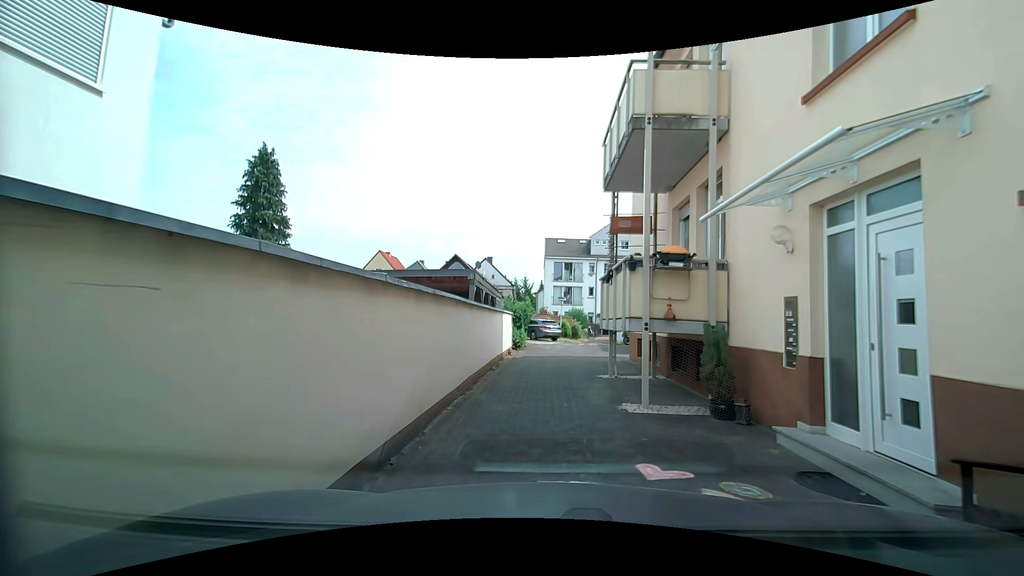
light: Day
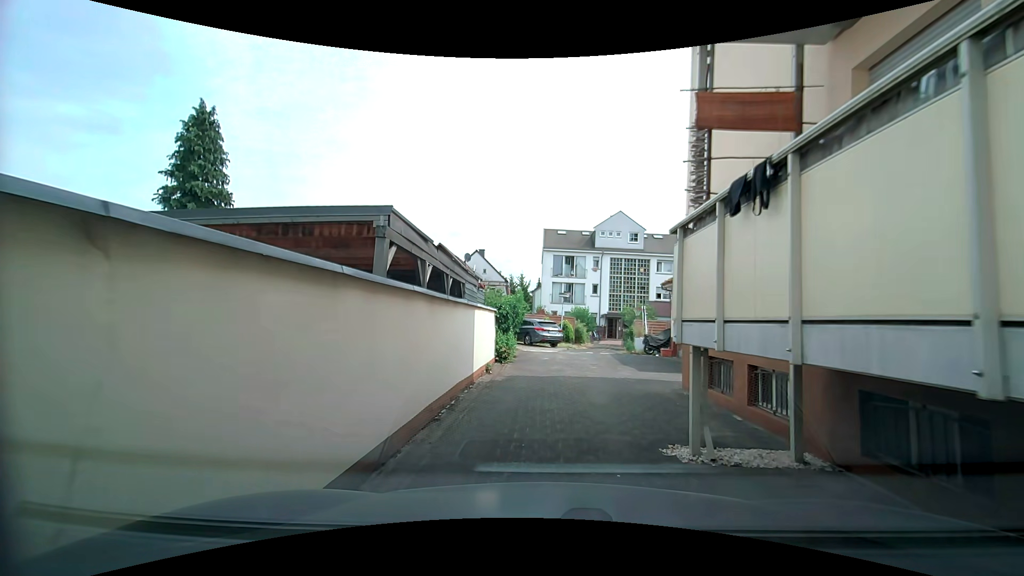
(+0.3, +6.8) m; +2°
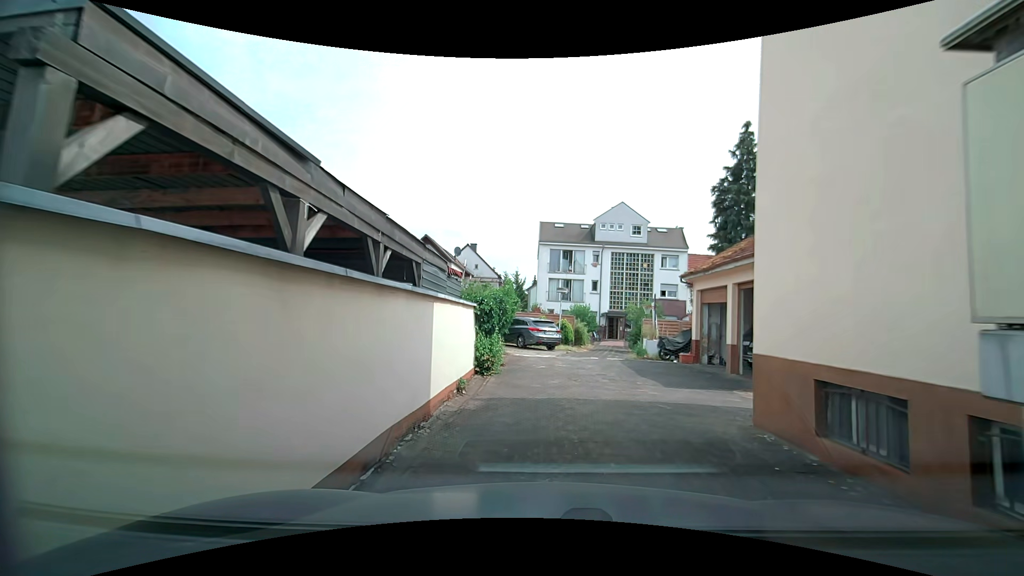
(+0.1, +3.7) m; -1°
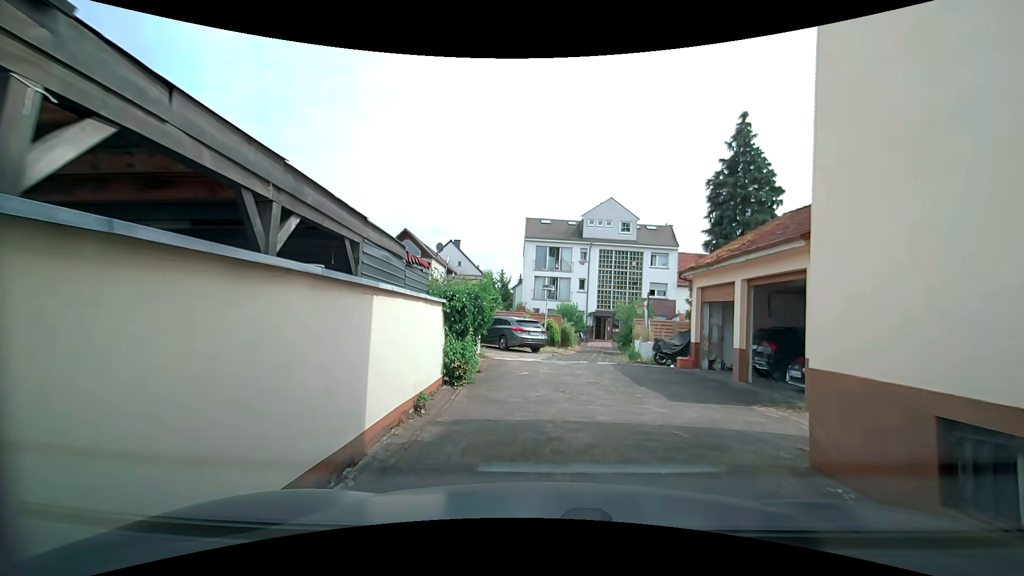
(+0.1, +1.9) m; -1°
